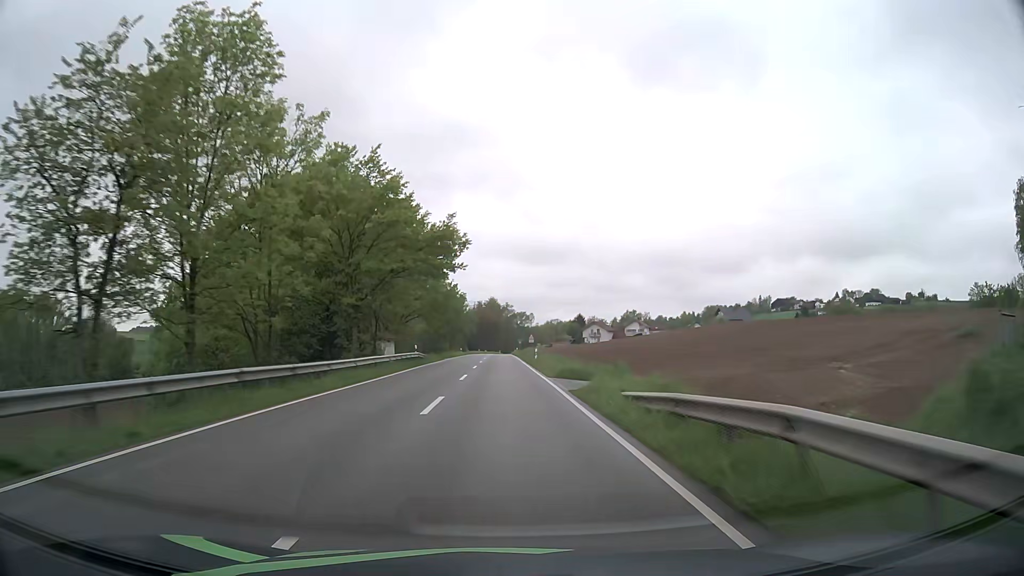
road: secondary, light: Day
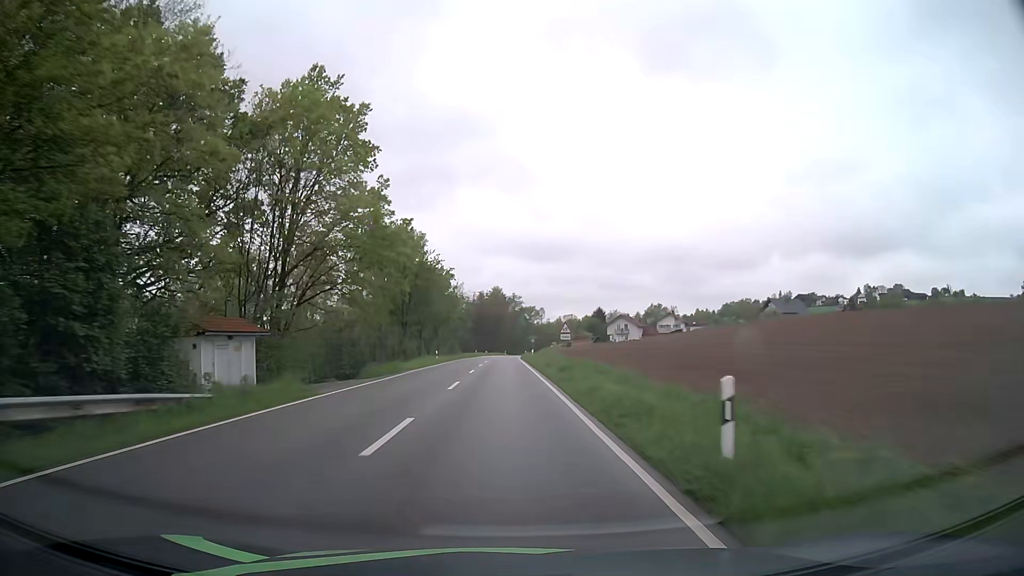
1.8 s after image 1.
(-0.1, +40.3) m; 0°
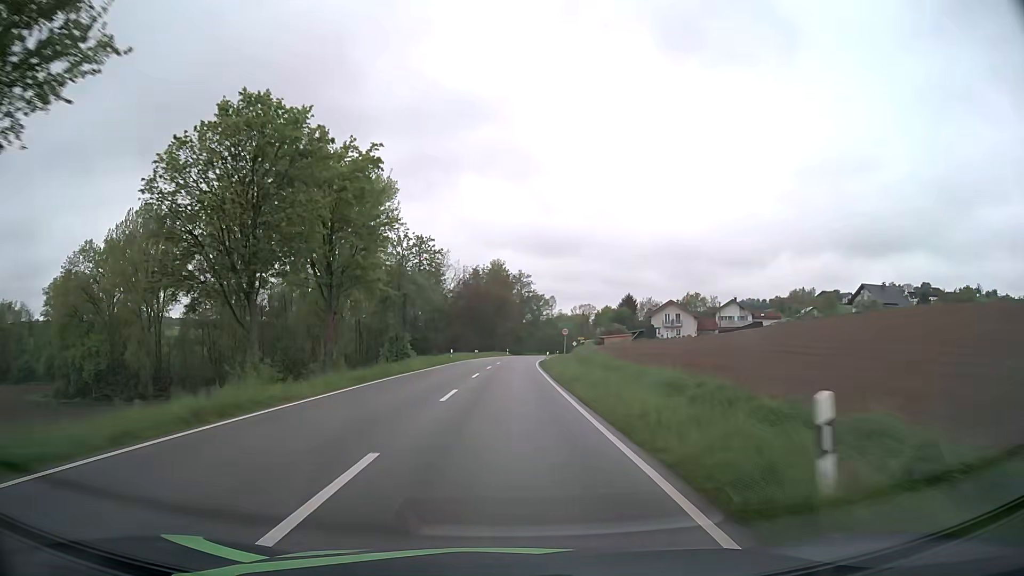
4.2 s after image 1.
(-0.3, +52.0) m; 0°
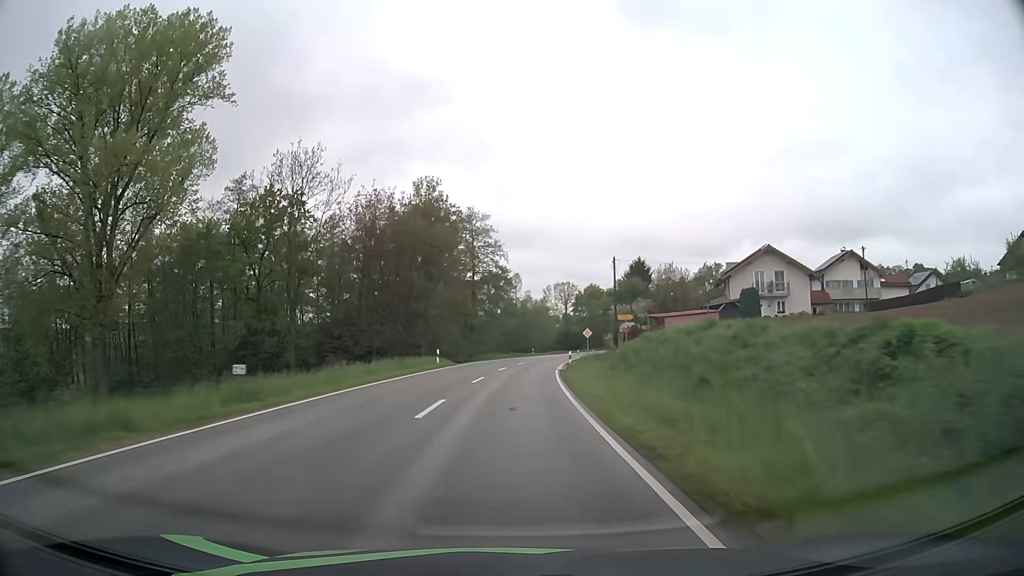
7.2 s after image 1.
(+1.4, +63.8) m; +4°
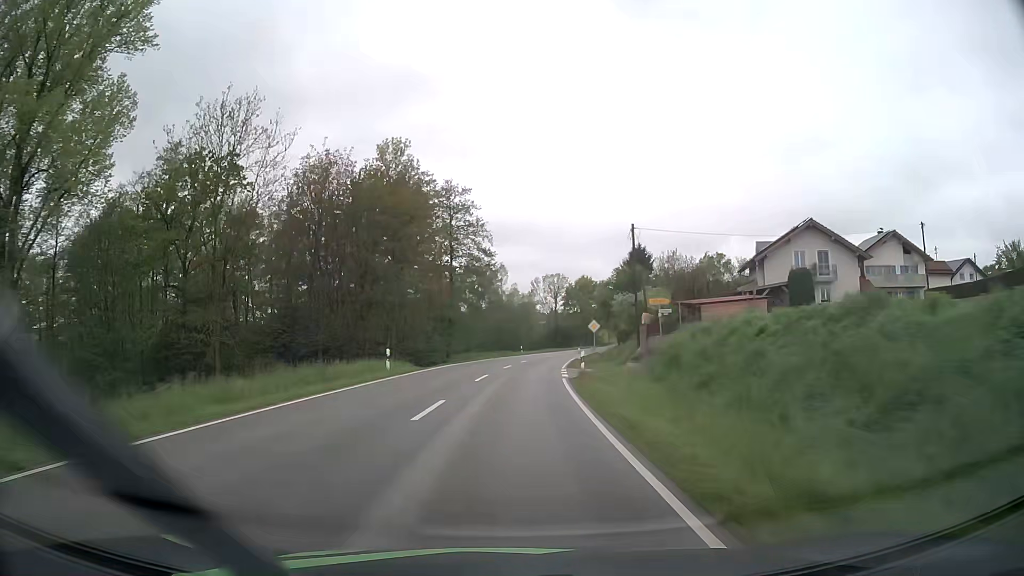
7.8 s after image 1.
(+0.1, +12.7) m; +1°
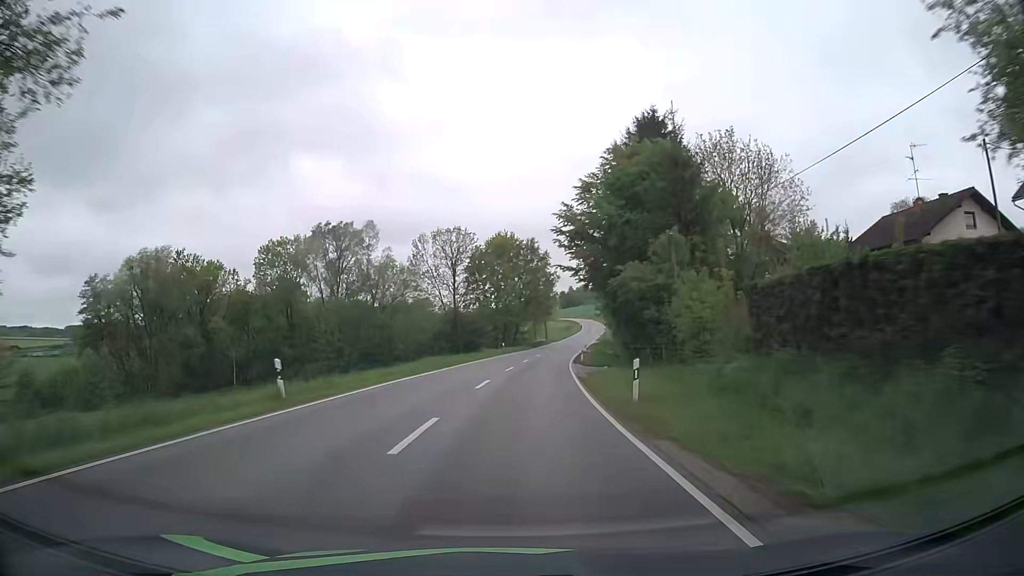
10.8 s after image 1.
(+4.4, +62.9) m; +8°
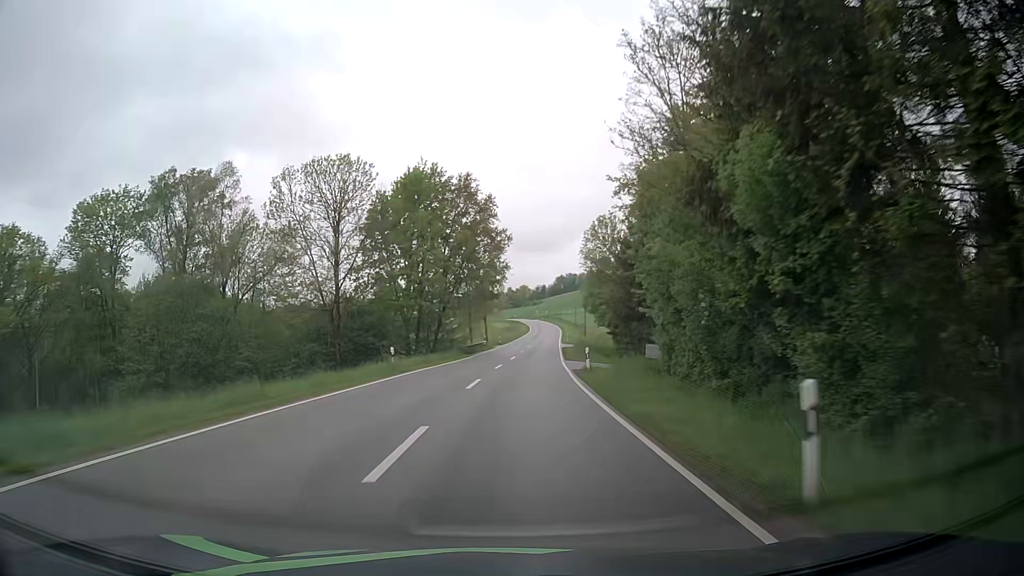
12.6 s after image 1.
(+1.8, +37.7) m; +4°
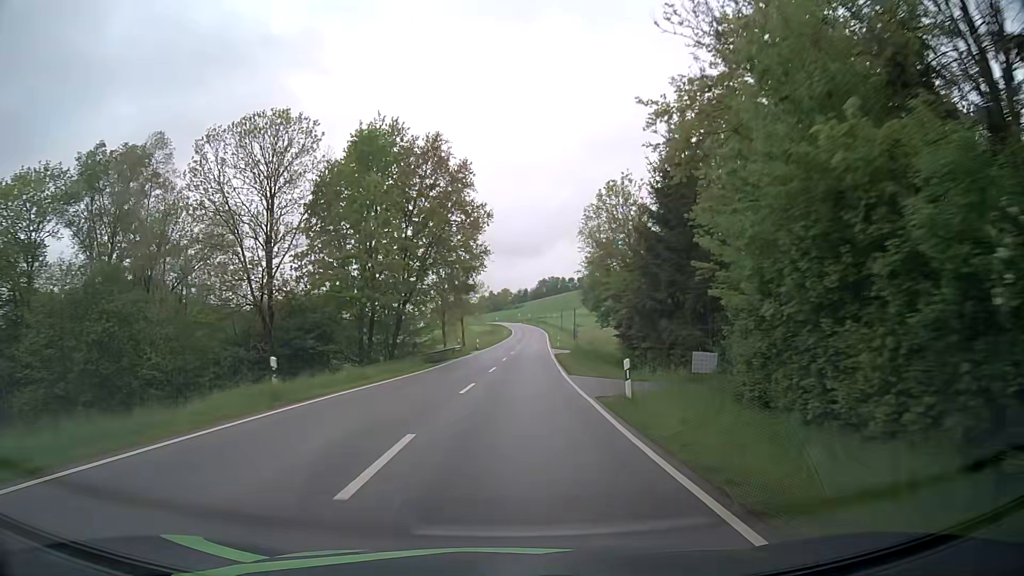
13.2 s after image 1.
(+0.3, +12.5) m; +2°
(0, +10) (0, +20) (+1, +30) (+1, +40) (+2, +50) (+2, +60) (+3, +70) (+4, +80) (+4, +90) (+5, +100) m
